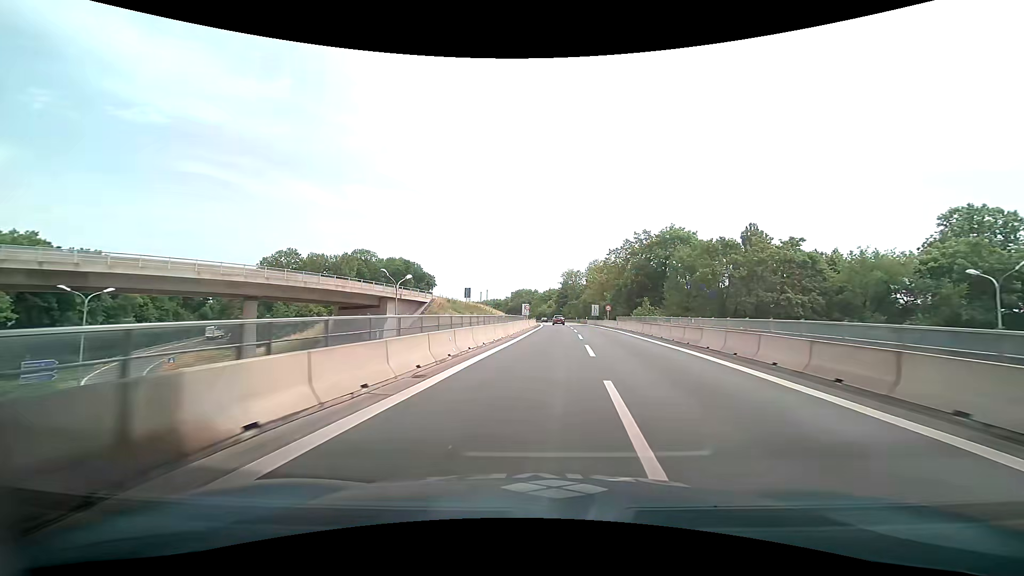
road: motorway_link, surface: asphalt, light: Day
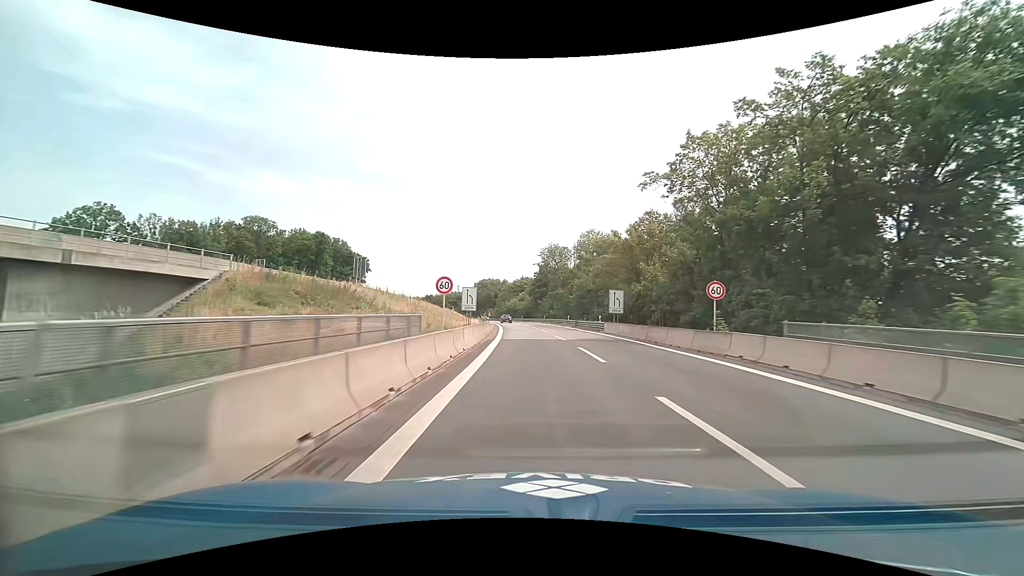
(-5.5, +48.9) m; -6°
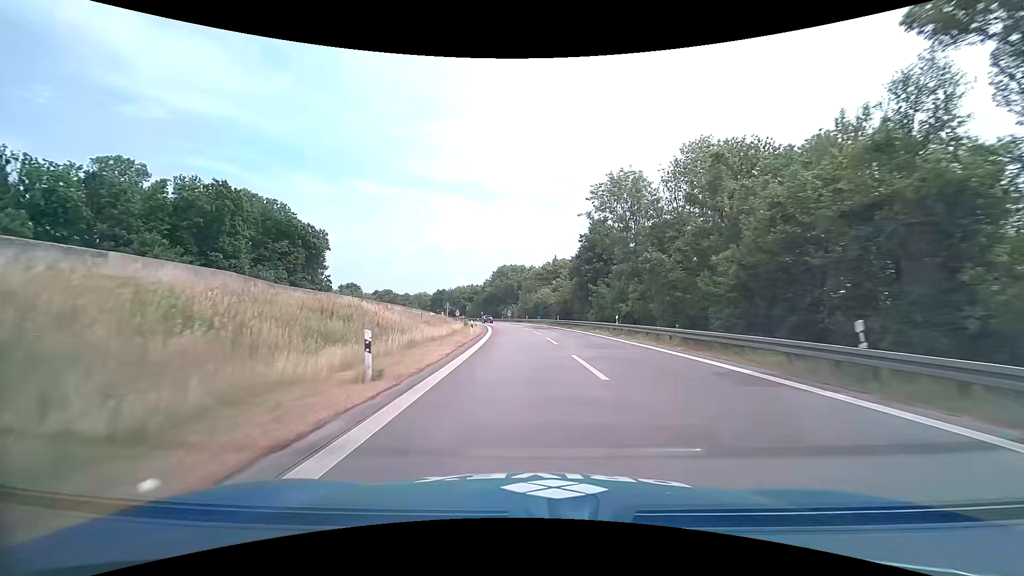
(-1.2, +51.5) m; -4°
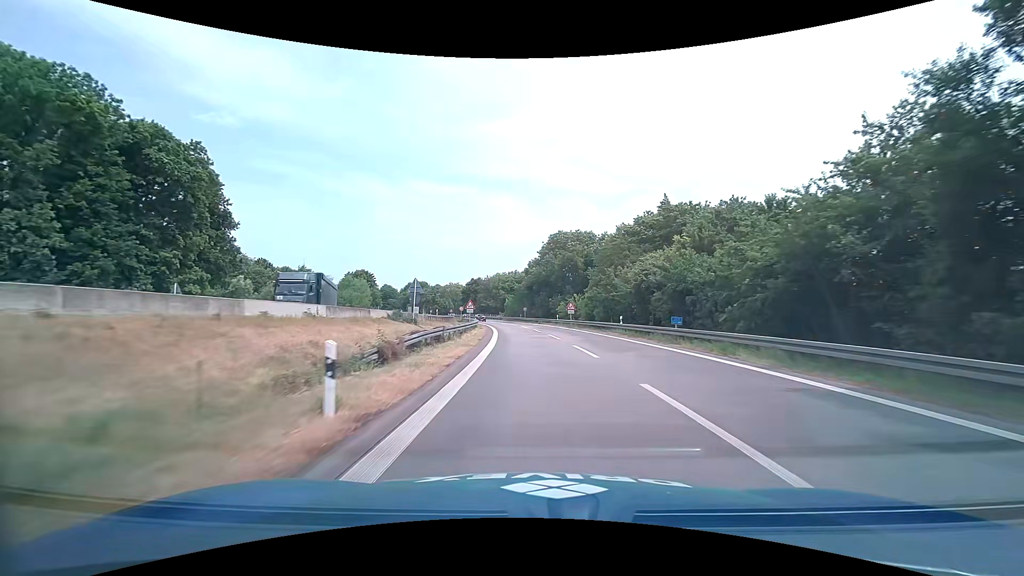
(-3.1, +54.4) m; -6°
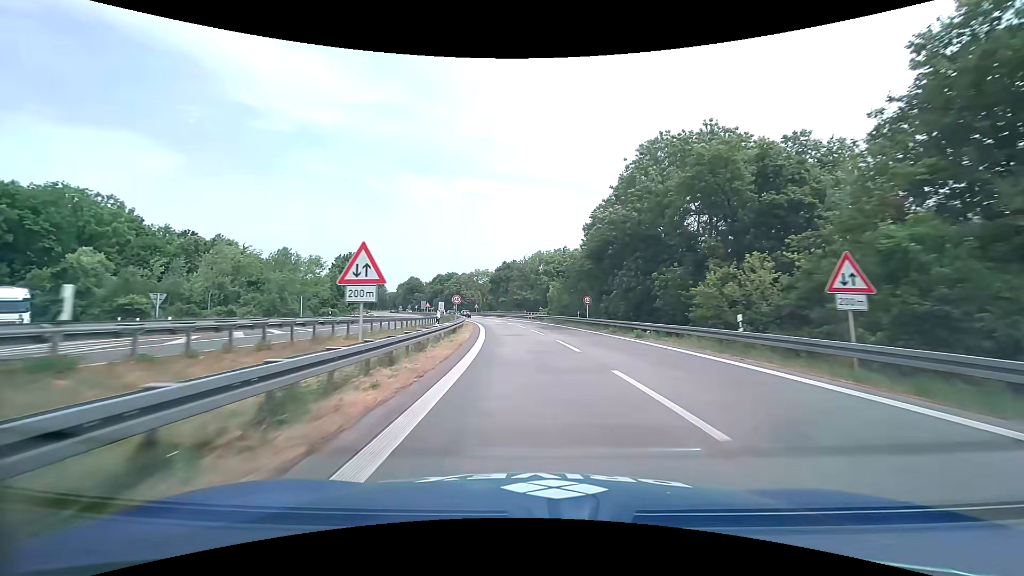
(-1.9, +45.7) m; -5°
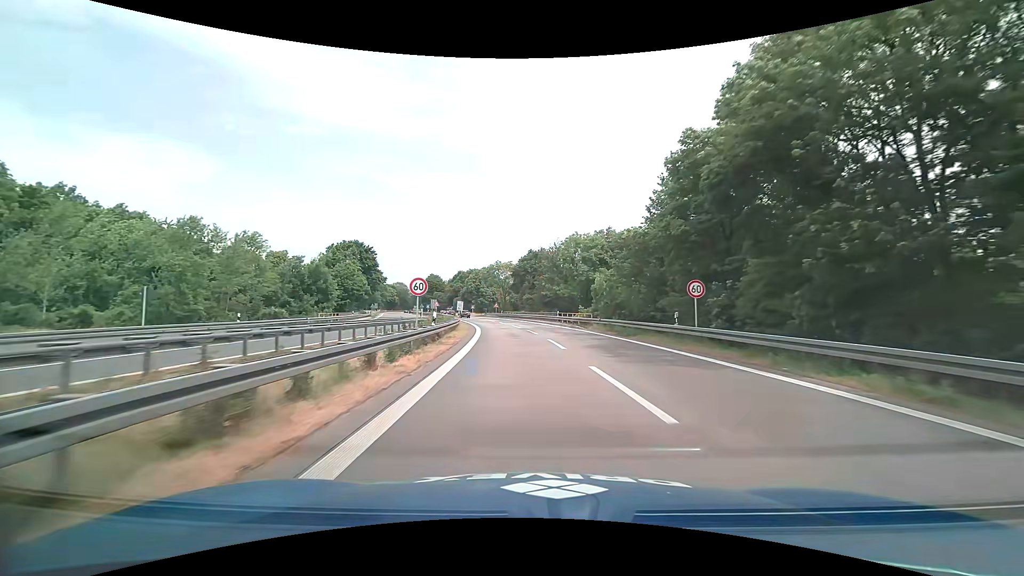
(-0.7, +22.8) m; -3°
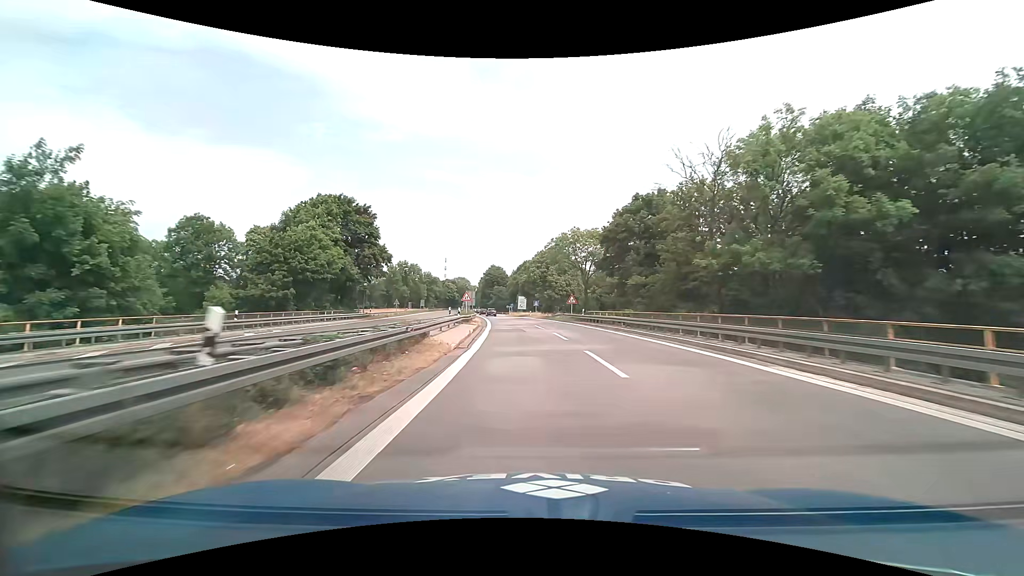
(-3.0, +43.1) m; -8°
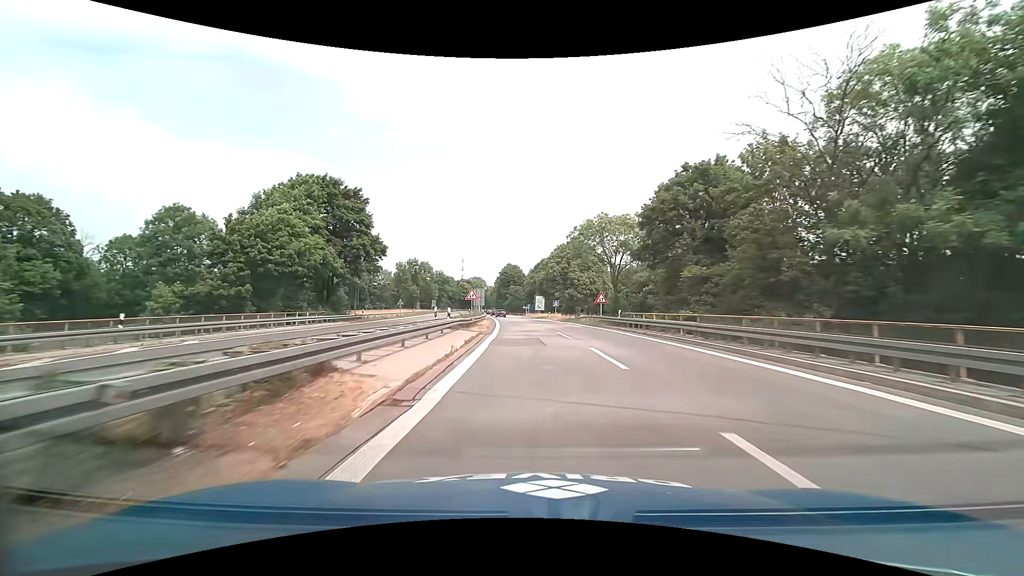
(-0.2, +10.2) m; -2°
(0, +10) (-1, +20) (-1, +30) (-2, +40) (-2, +50) (-3, +60) (-4, +70) (-5, +80) (-6, +90) (-7, +100) m
